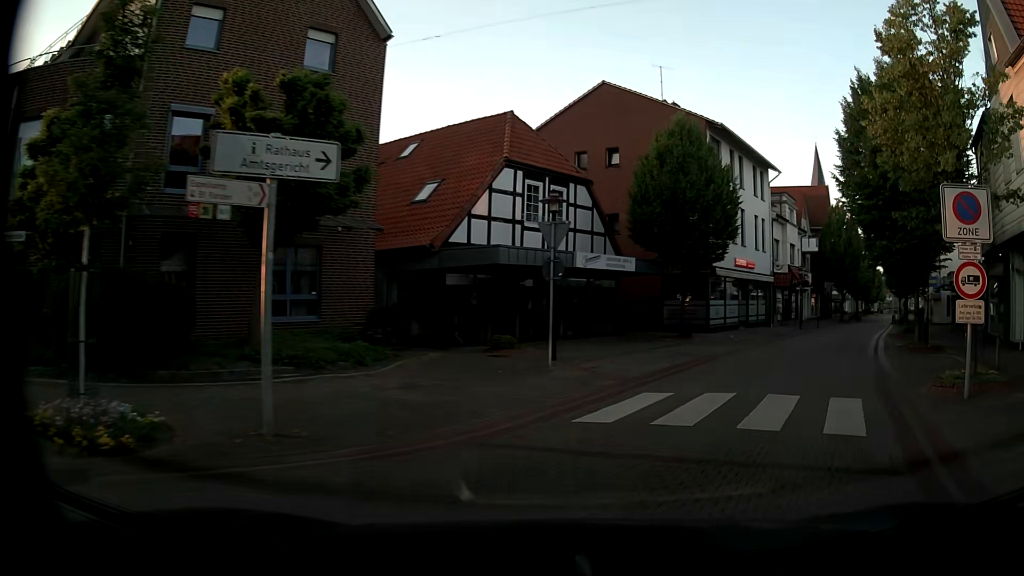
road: tertiary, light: Day
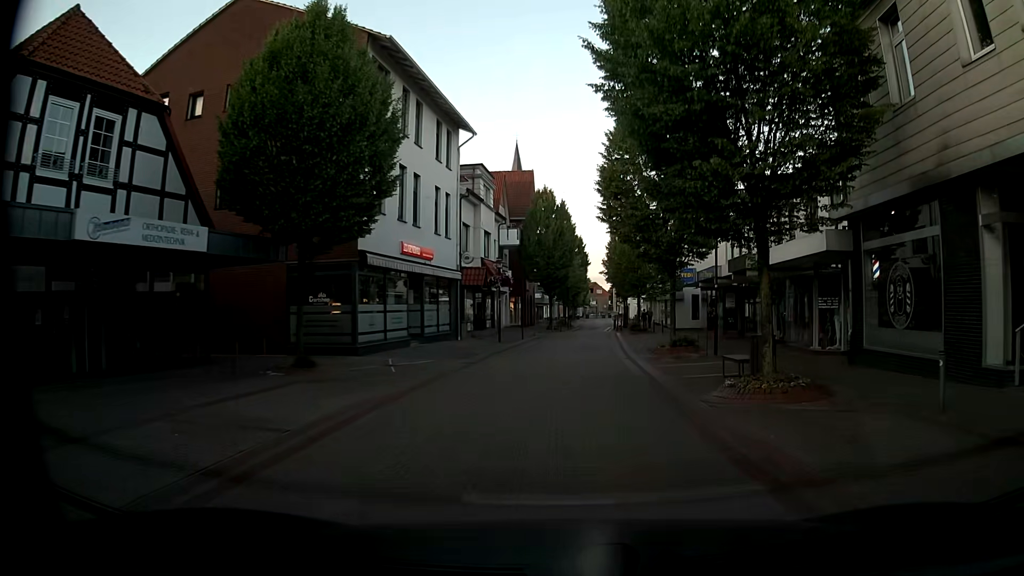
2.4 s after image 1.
(+3.4, +11.6) m; +26°
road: residential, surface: paving_stones
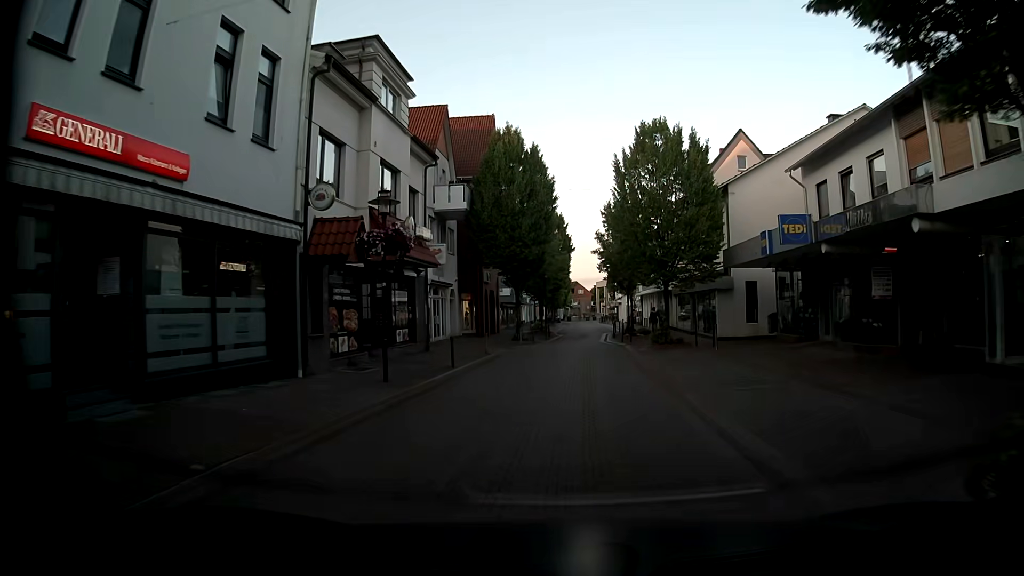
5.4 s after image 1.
(+0.3, +19.0) m; +2°
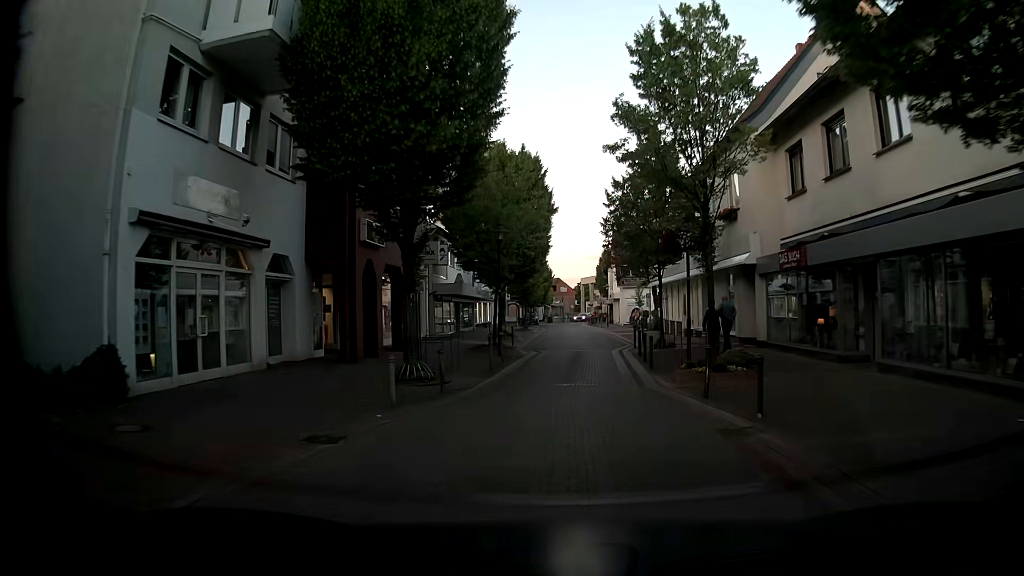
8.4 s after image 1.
(+0.4, +22.2) m; +3°
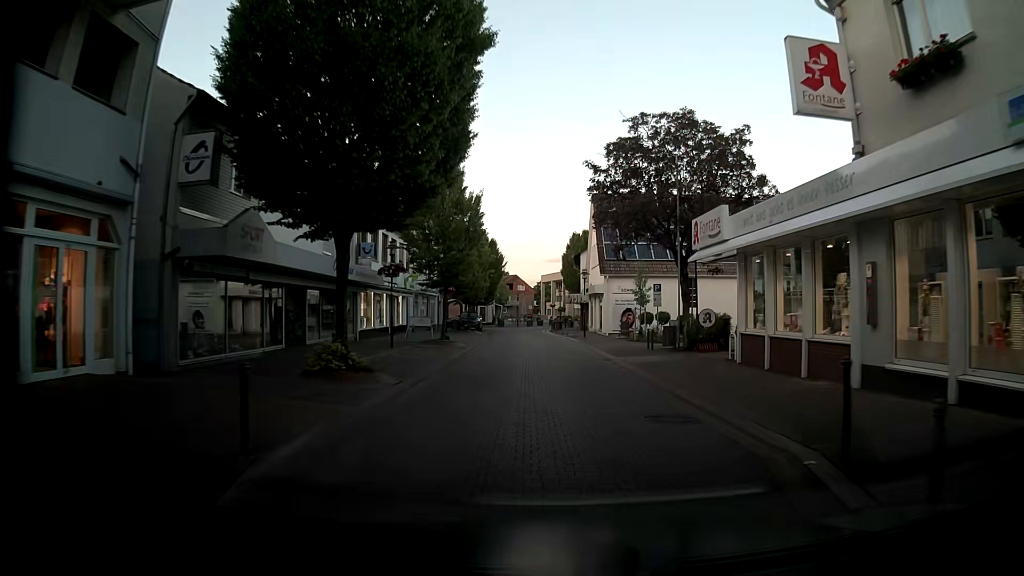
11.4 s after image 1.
(-0.1, +23.5) m; +2°
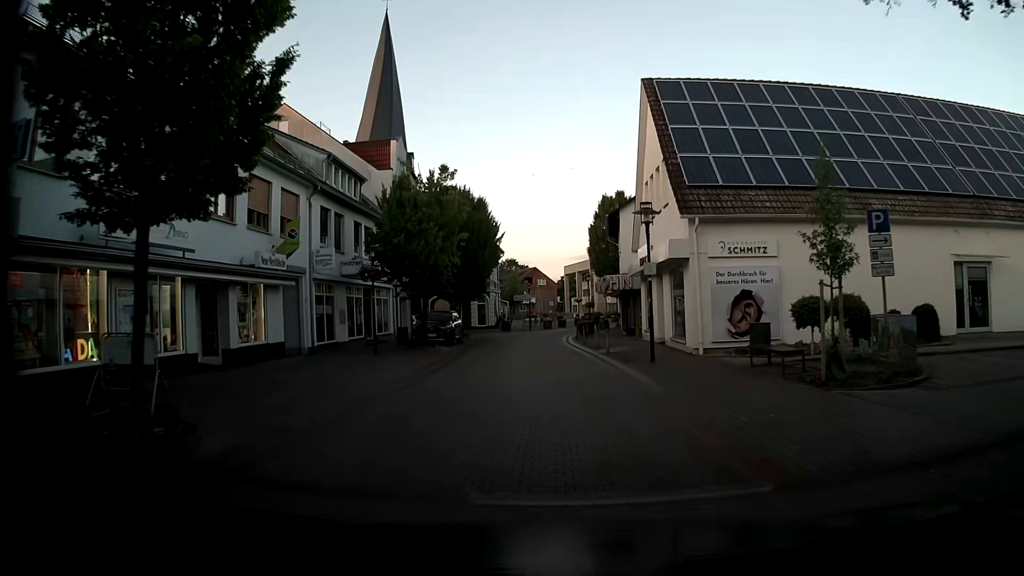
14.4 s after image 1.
(-0.3, +23.4) m; -2°
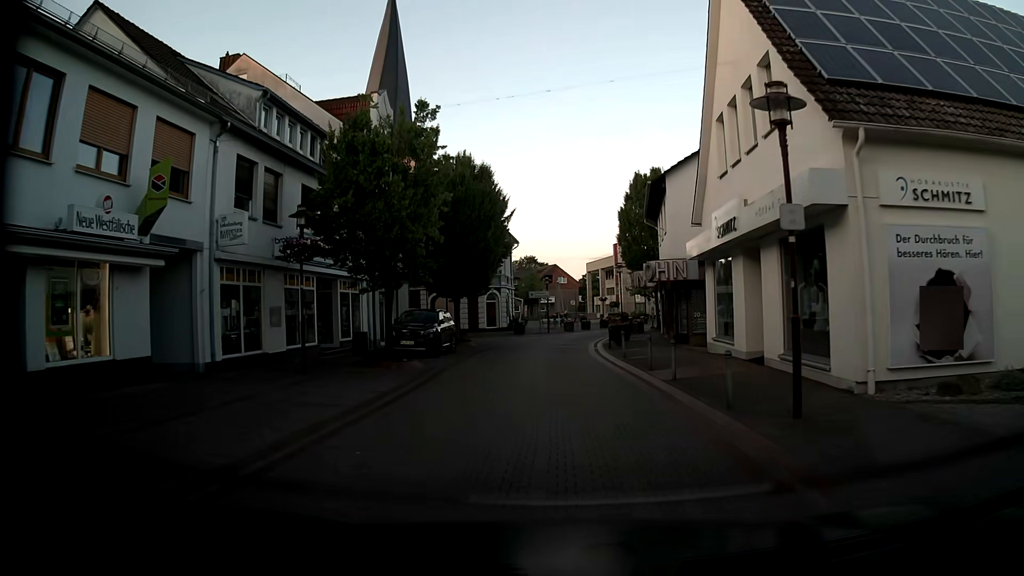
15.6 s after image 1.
(-0.2, +9.3) m; -1°
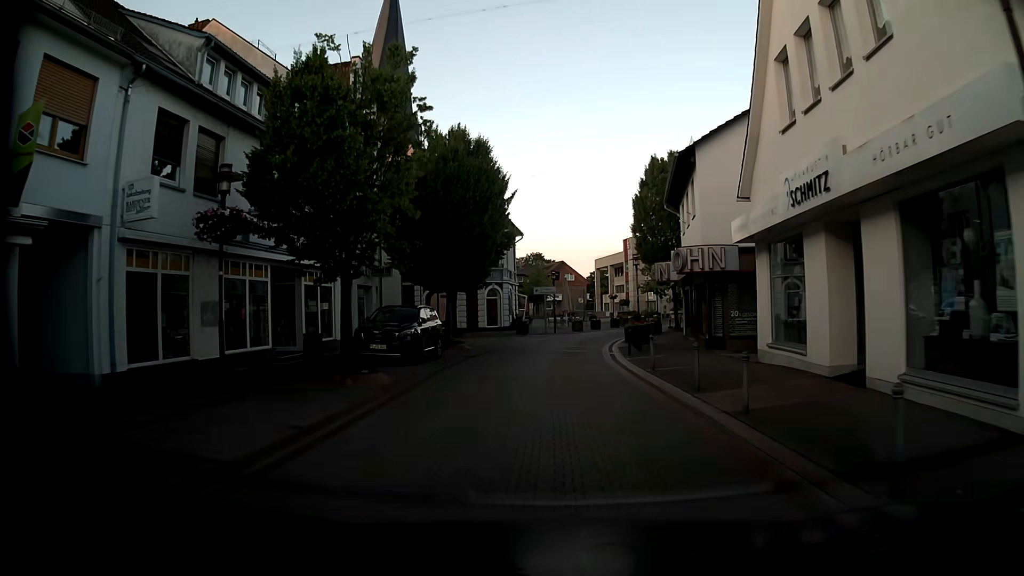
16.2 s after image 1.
(-0.1, +4.7) m; -1°
(0, +10) (0, +20) (+1, +30) (+3, +40) (+6, +49) (+10, +58) (+14, +68) (+19, +76) (+25, +84) (+32, +91) m
